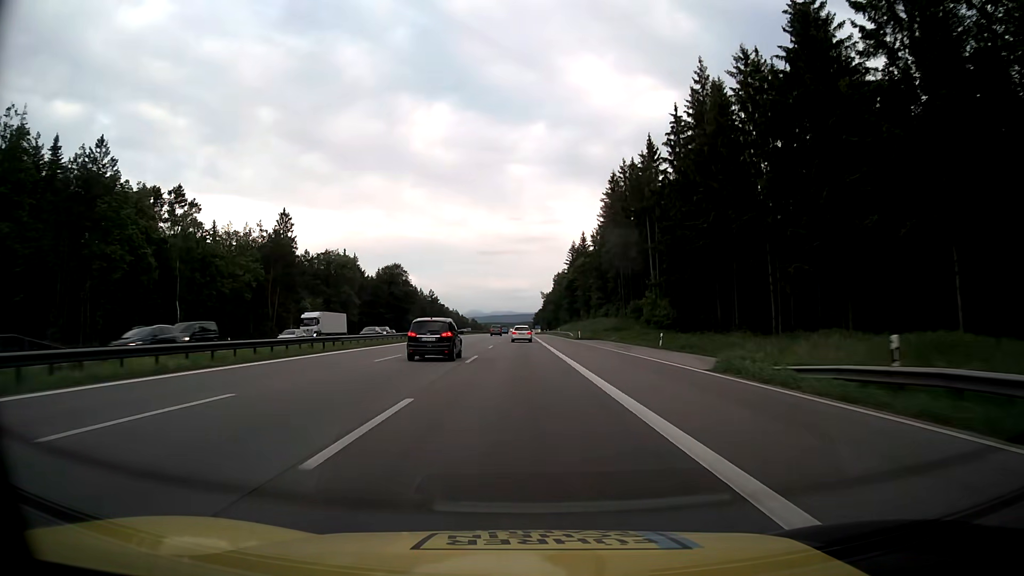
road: motorway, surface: asphalt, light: Day
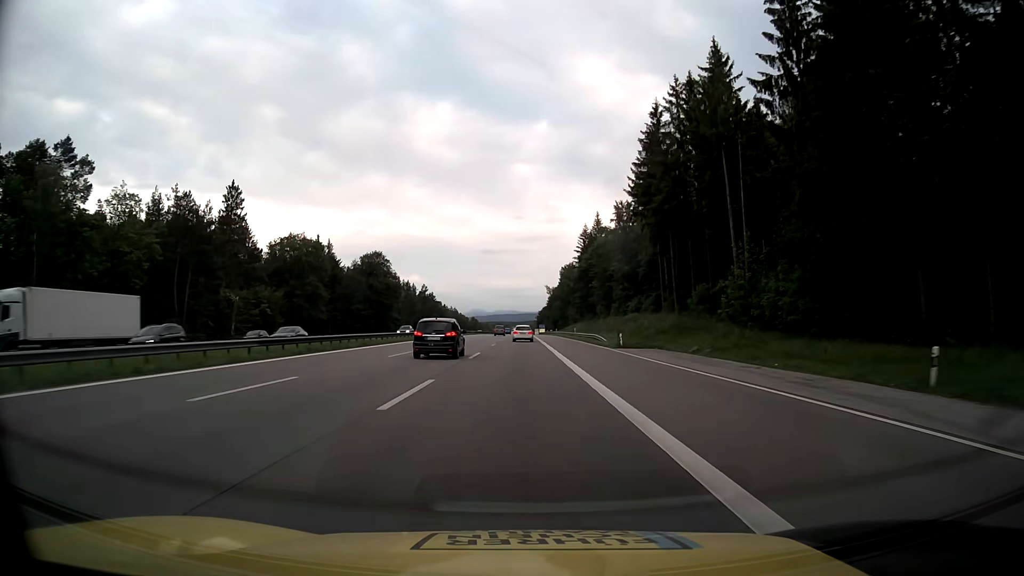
(0.0, +32.5) m; 0°
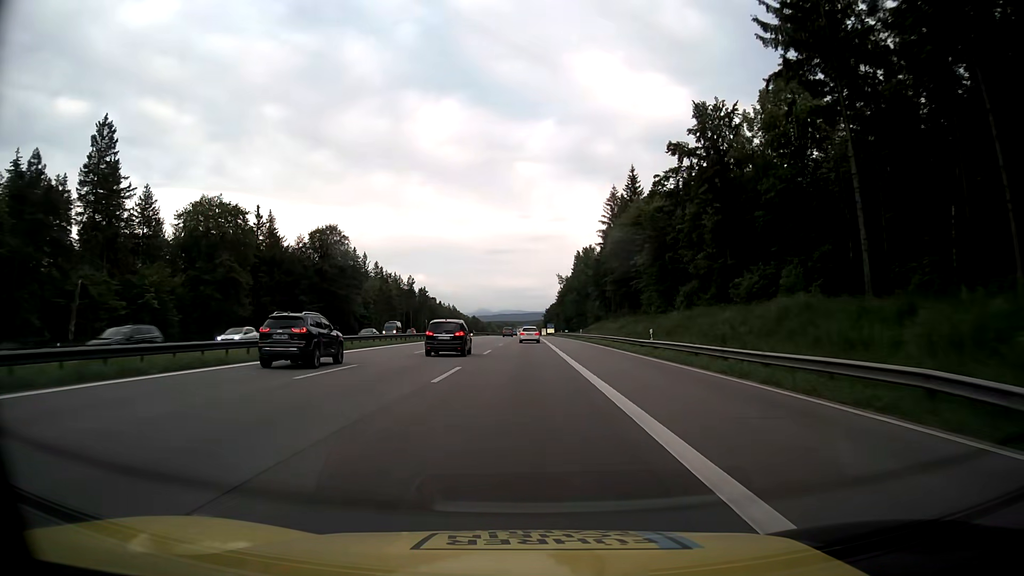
(-0.2, +48.8) m; 0°
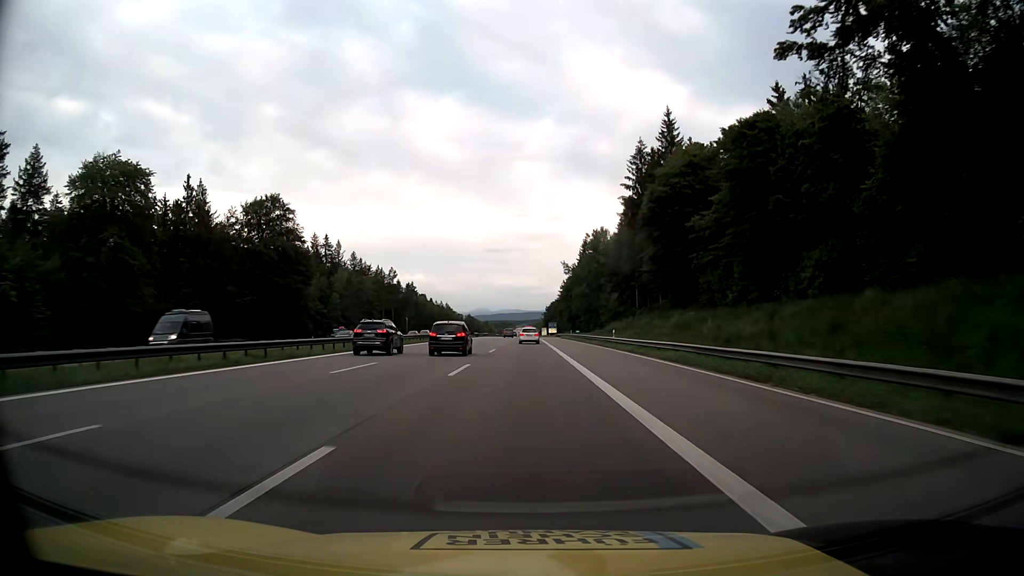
(0.0, +32.5) m; 0°
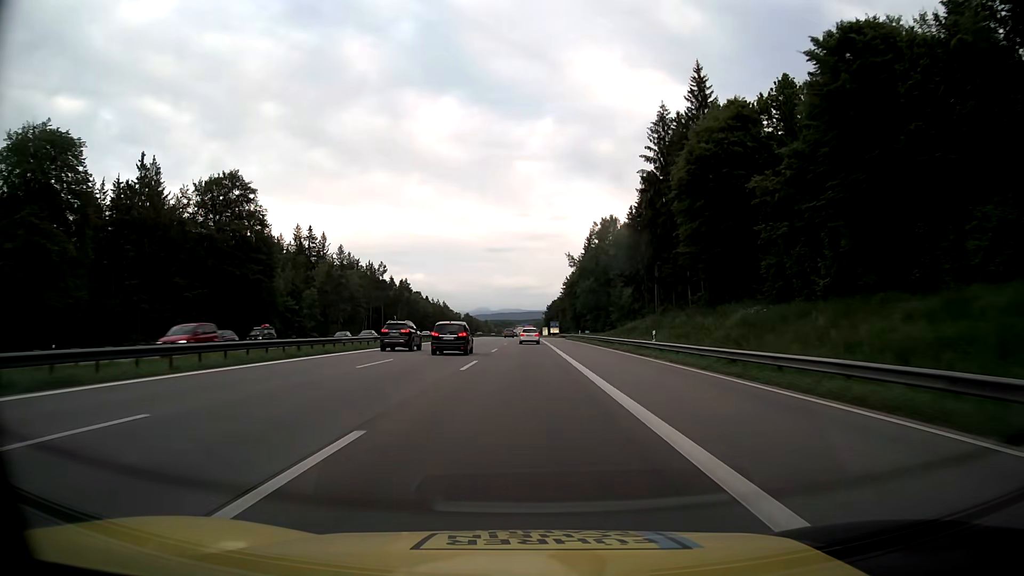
(0.0, +16.3) m; 0°
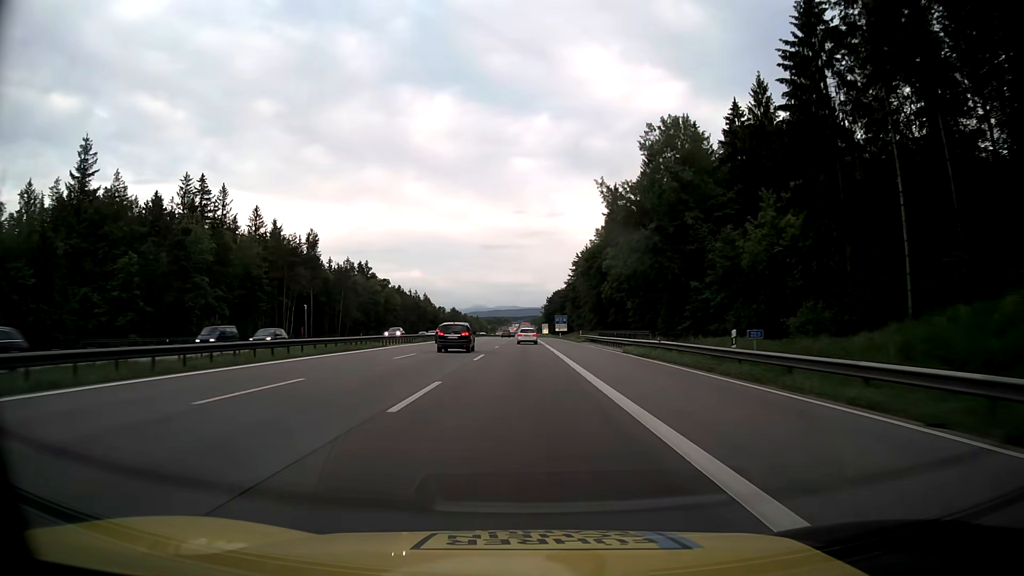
(+0.1, +65.2) m; 0°
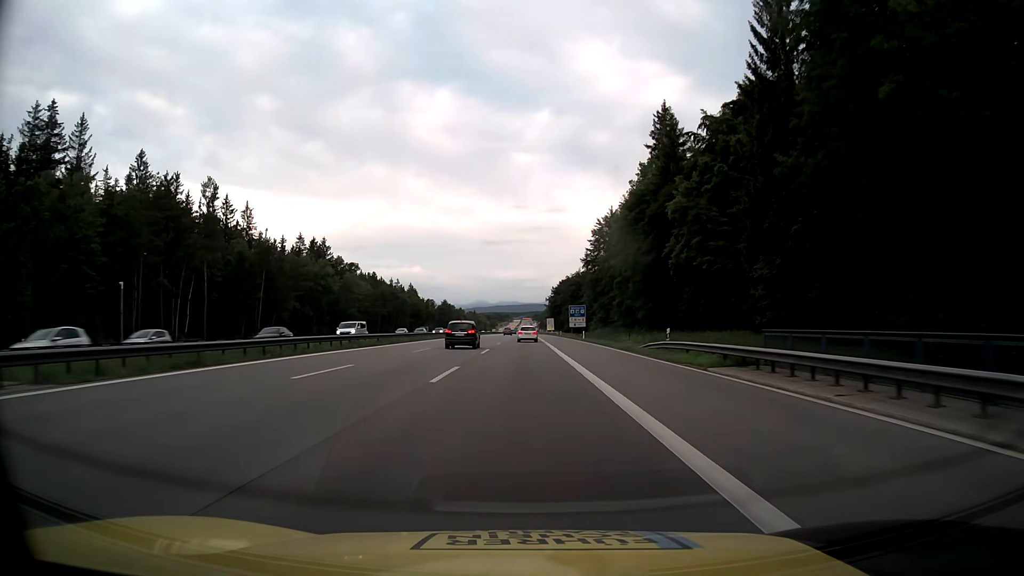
(0.0, +49.2) m; 0°
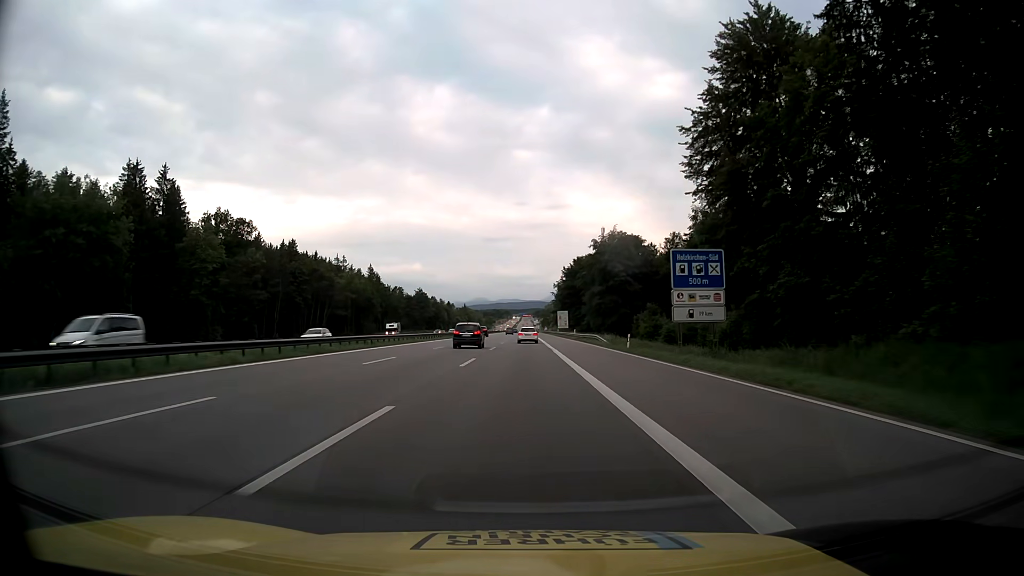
(0.0, +82.5) m; 0°
(0, +10) (0, +20) (0, +30) (0, +40) (0, +50) (0, +60) (0, +70) (0, +80) (0, +90) (0, +100) m
